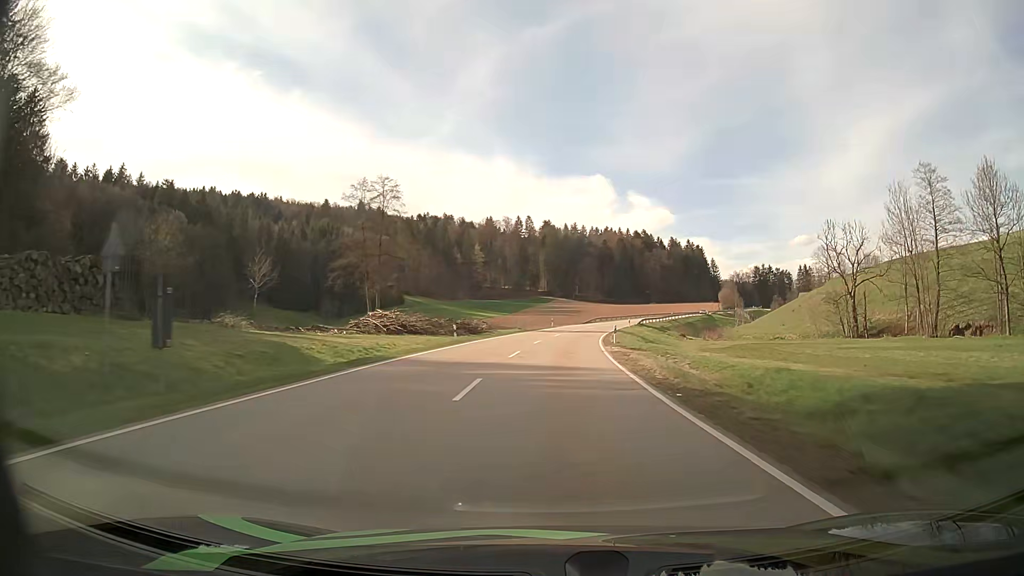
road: secondary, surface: asphalt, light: Day
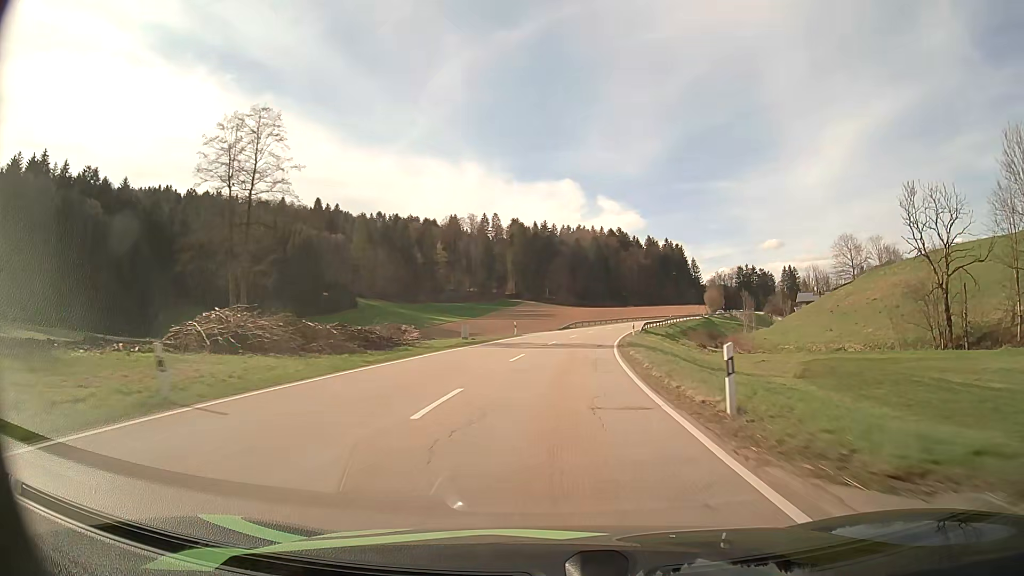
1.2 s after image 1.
(+0.7, +27.8) m; +3°
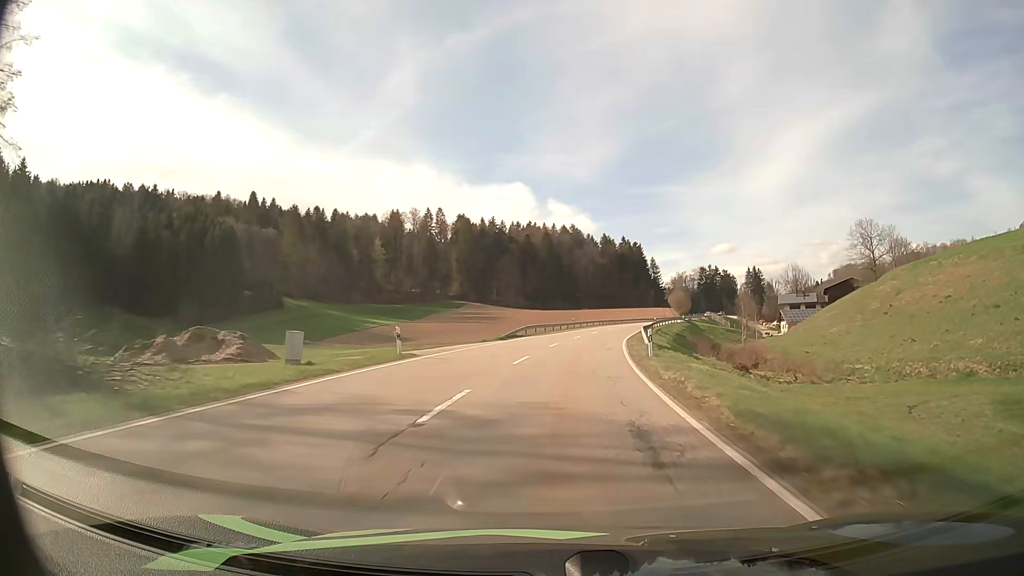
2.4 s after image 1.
(+0.9, +27.5) m; +4°
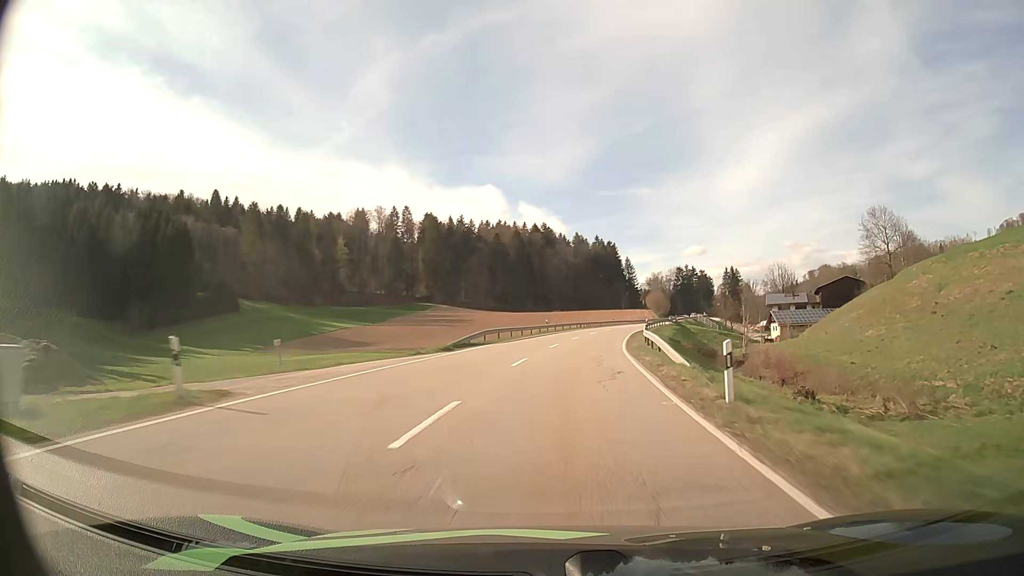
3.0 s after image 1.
(+0.3, +13.7) m; +2°
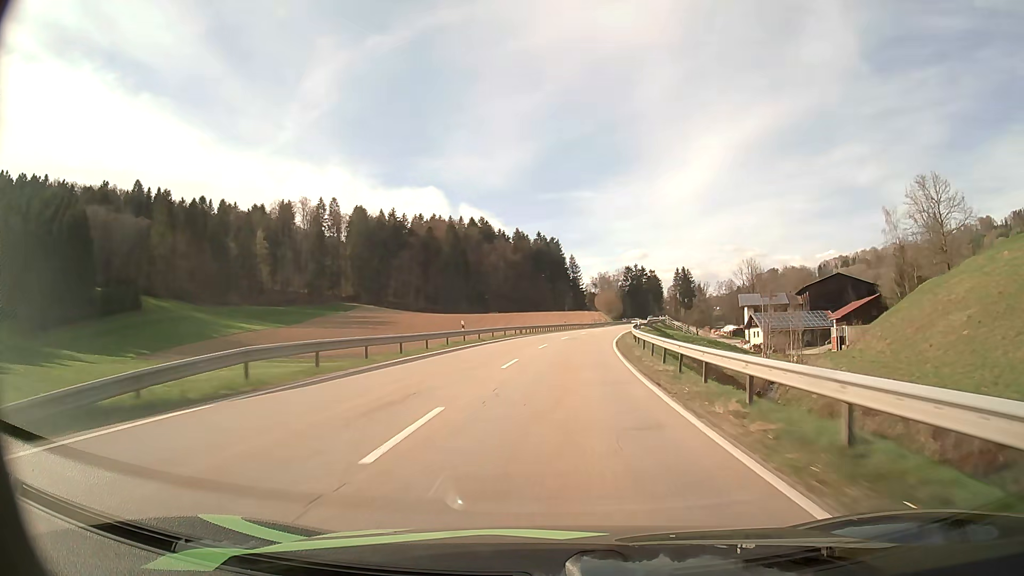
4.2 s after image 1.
(+1.3, +27.2) m; +5°
(0, +10) (+1, +20) (+1, +30) (+2, +40) (+4, +50) (+5, +60) (+7, +70) (+9, +79) (+11, +89) (+13, +99) m
